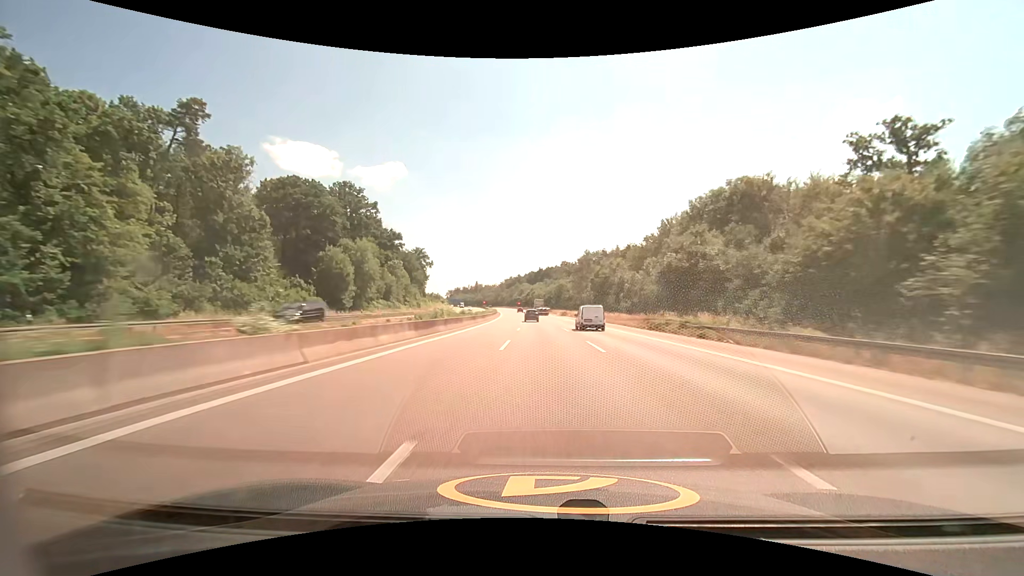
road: motorway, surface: asphalt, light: Day
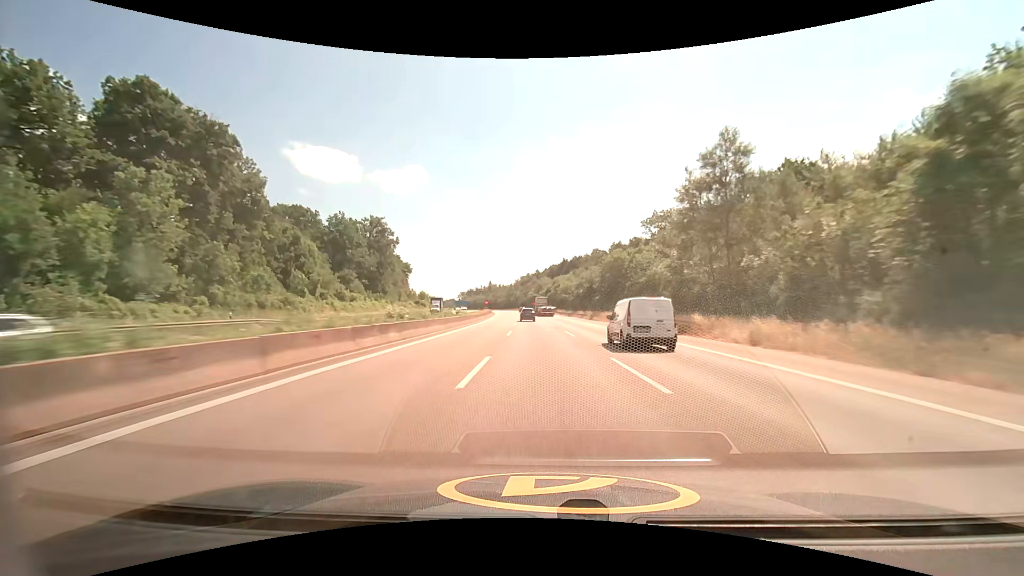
(-2.1, +79.8) m; -3°
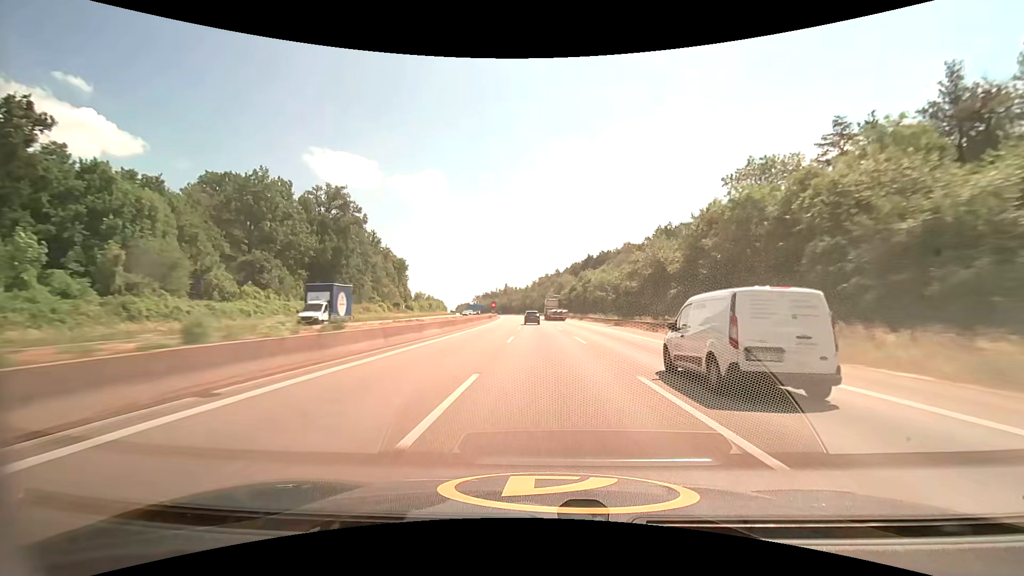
(-0.8, +39.4) m; -2°
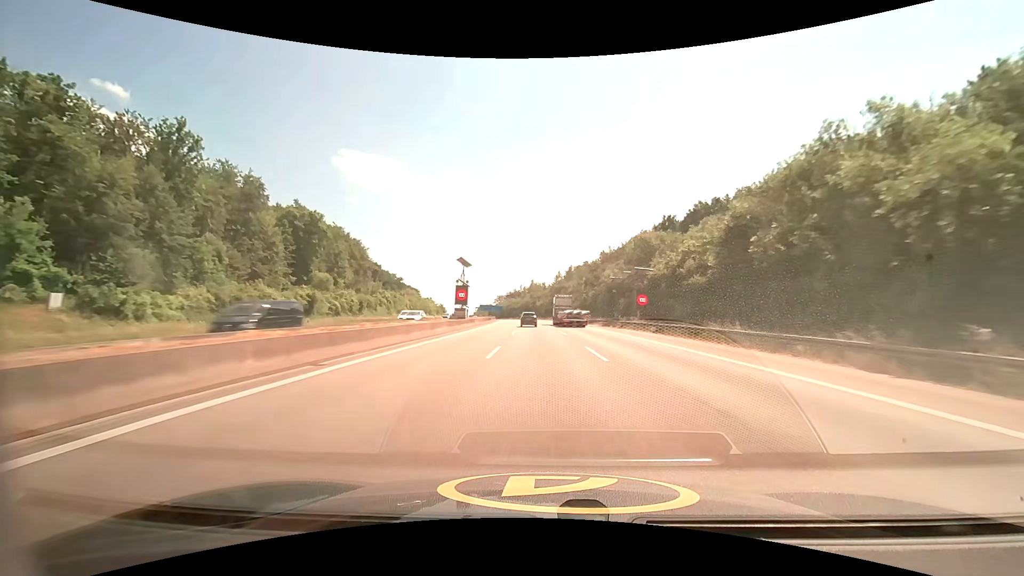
(-2.7, +97.6) m; -3°
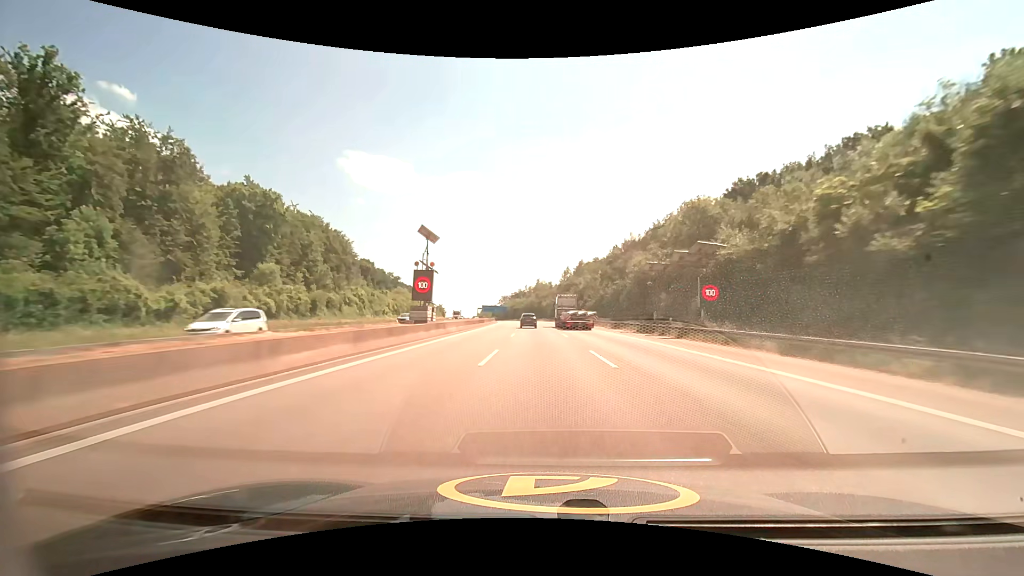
(-0.2, +19.5) m; -1°
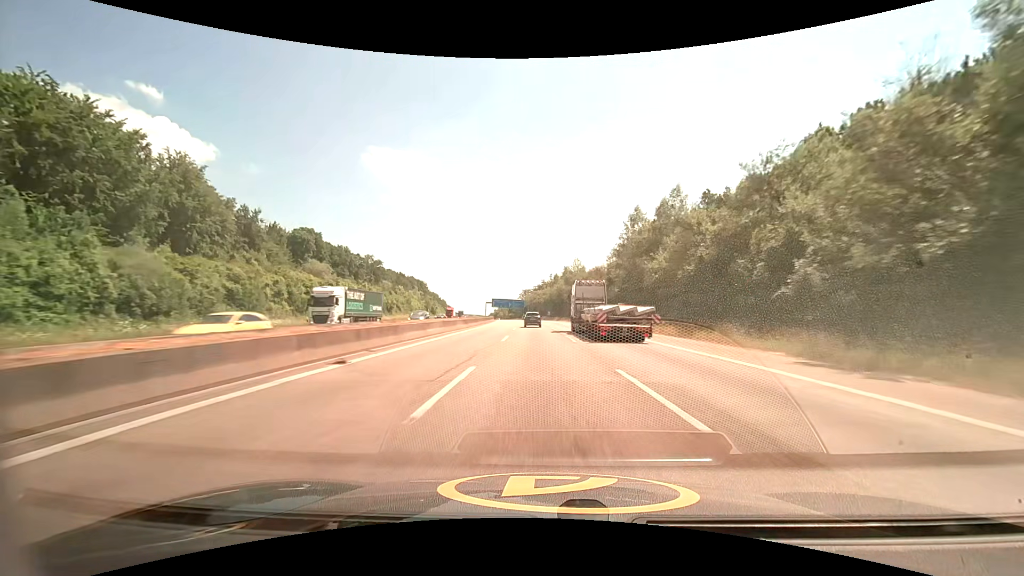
(-2.0, +78.2) m; -3°
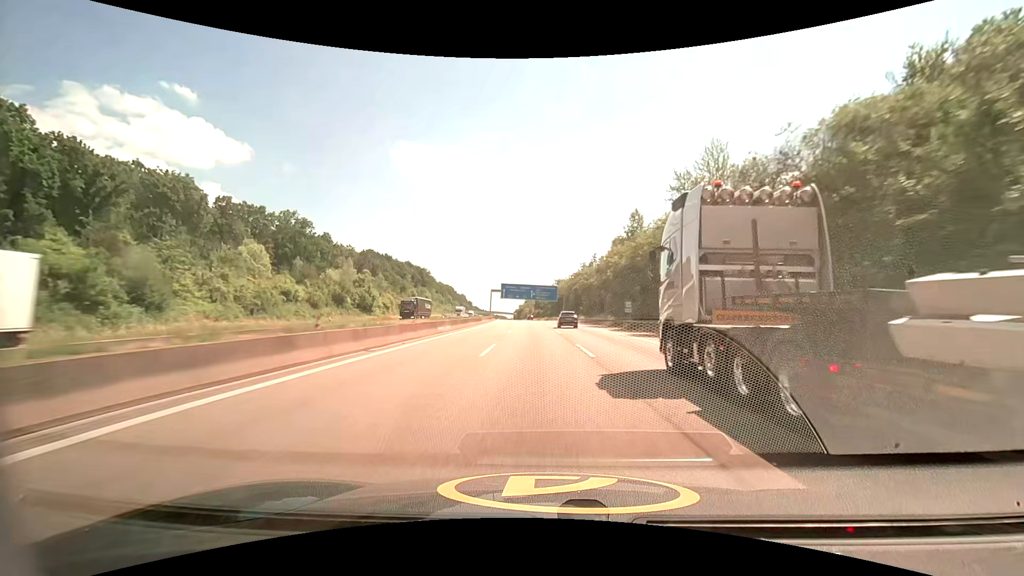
(-3.1, +98.3) m; -4°
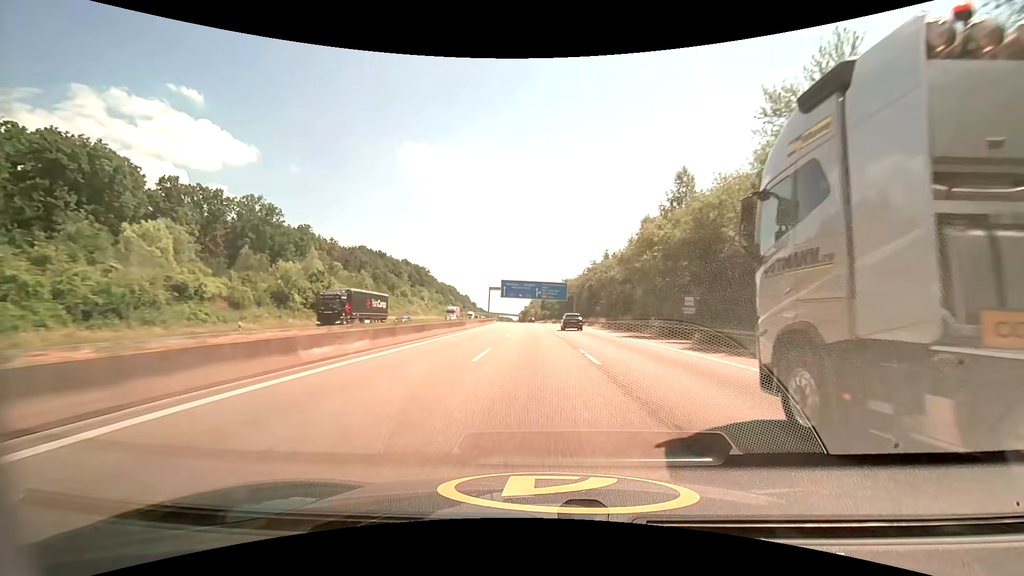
(-0.1, +19.9) m; -1°
(0, +10) (0, +20) (0, +30) (-1, +40) (-1, +50) (-1, +60) (-2, +70) (-2, +80) (-3, +90) (-4, +100) m
